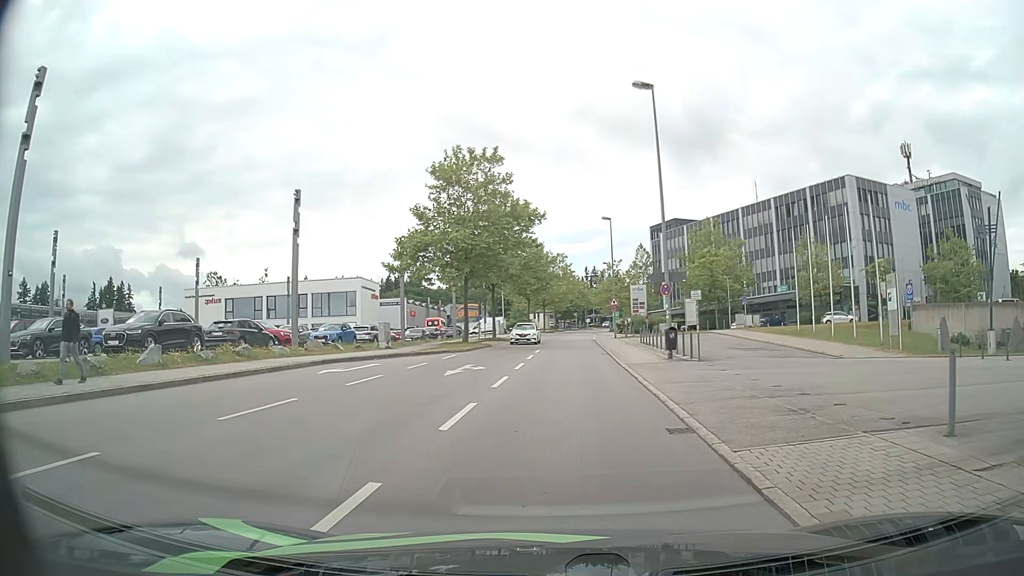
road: residential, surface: asphalt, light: Day
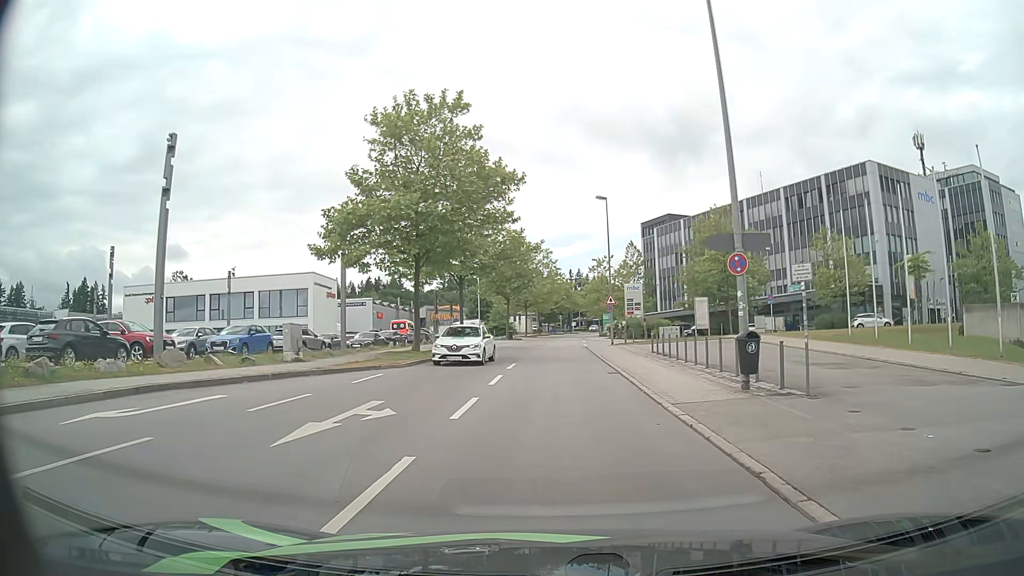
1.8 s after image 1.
(+0.1, +10.9) m; +2°
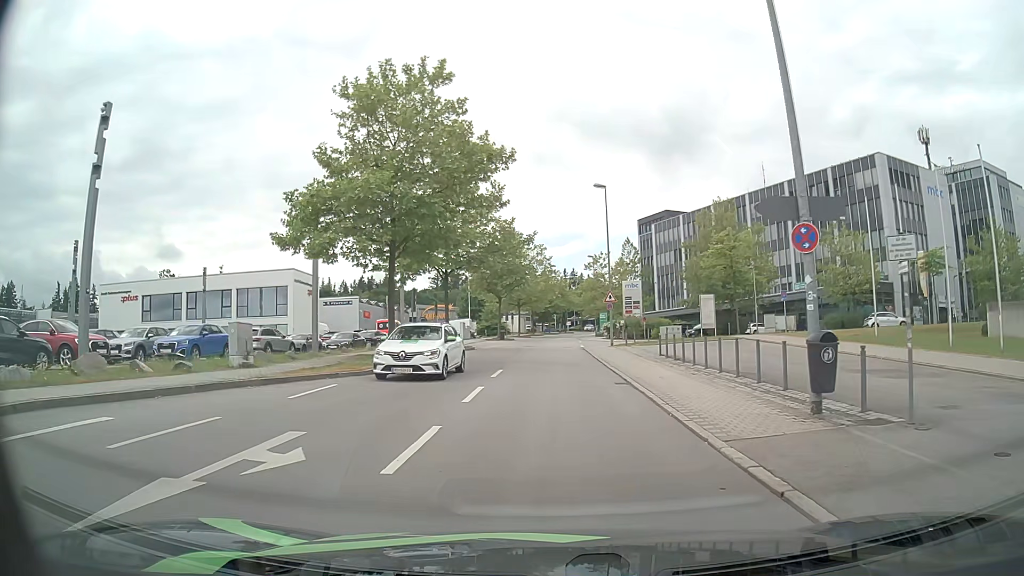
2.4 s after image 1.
(0.0, +3.9) m; 0°
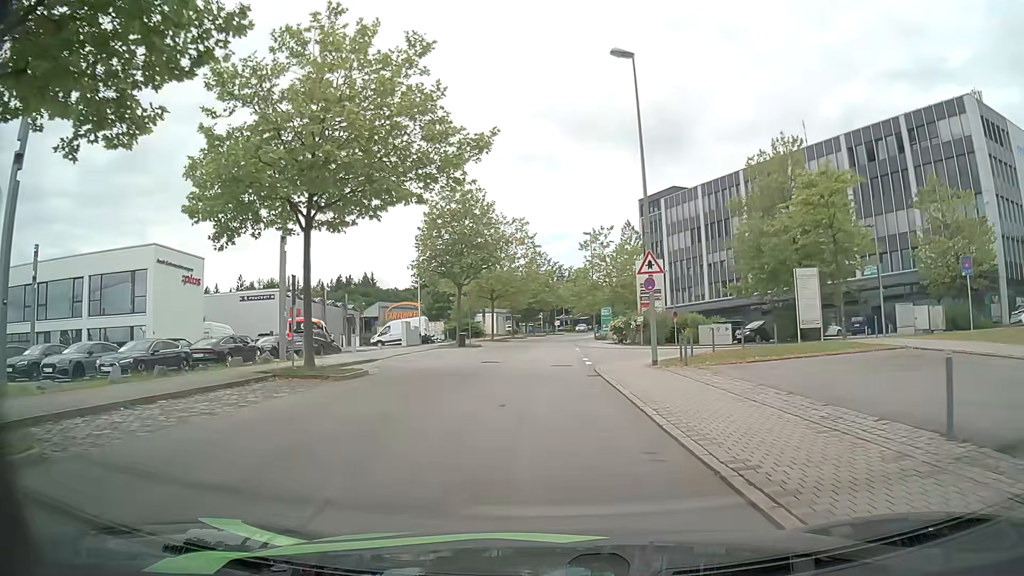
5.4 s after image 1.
(+0.3, +21.8) m; +1°
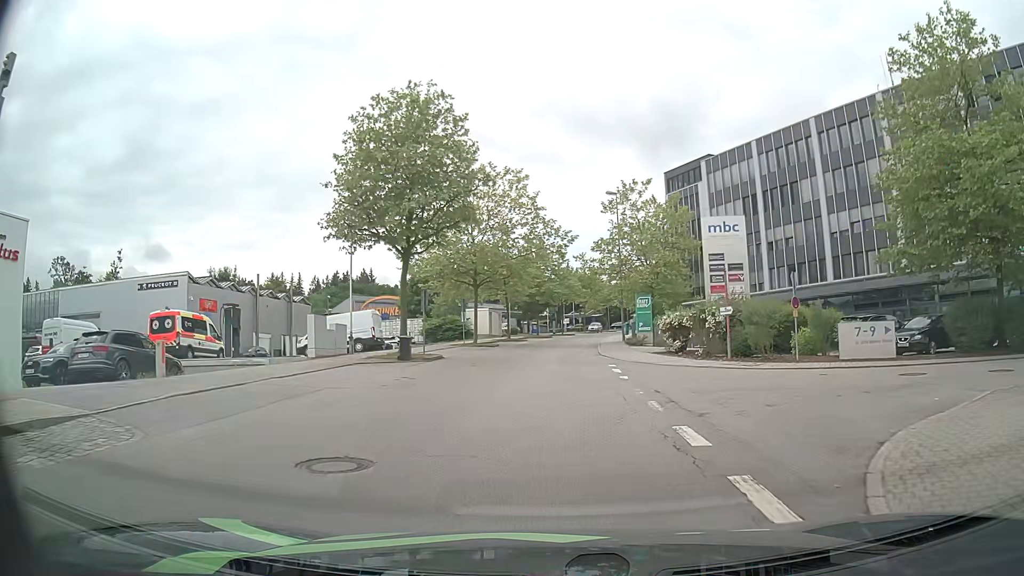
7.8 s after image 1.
(-0.1, +20.1) m; -1°
(0, +10) (0, +20) (0, +30) (+1, +40) (+2, +50) (+3, +60) (+4, +70) (+6, +80) (+8, +89) (+11, +99) m
